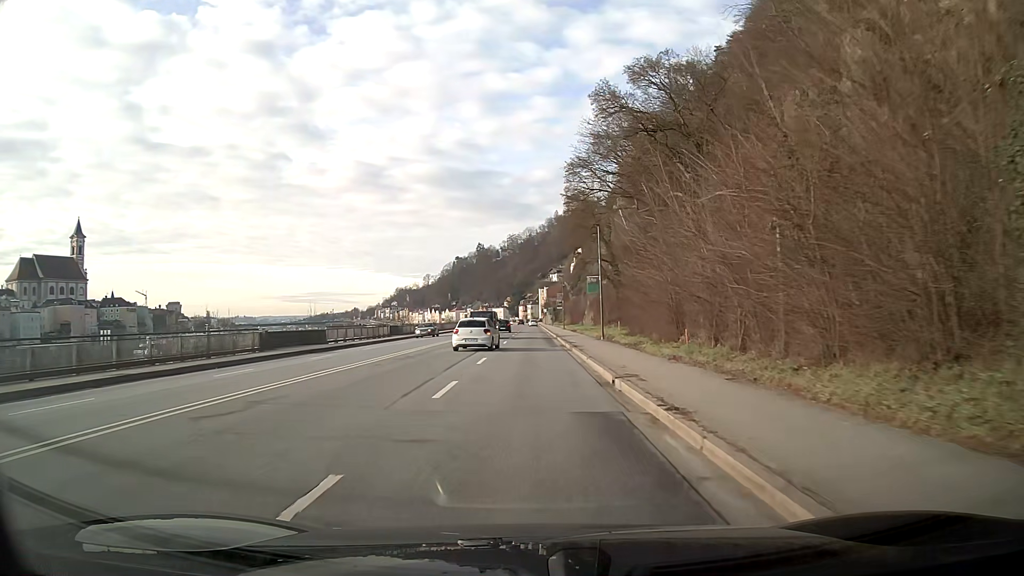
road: primary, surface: asphalt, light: Day
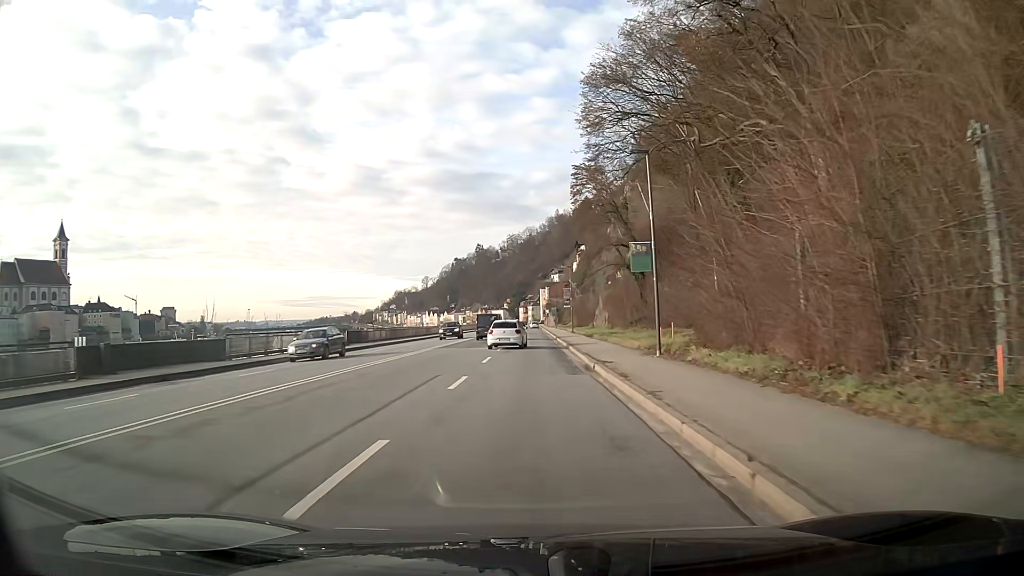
(0.0, +16.2) m; 0°
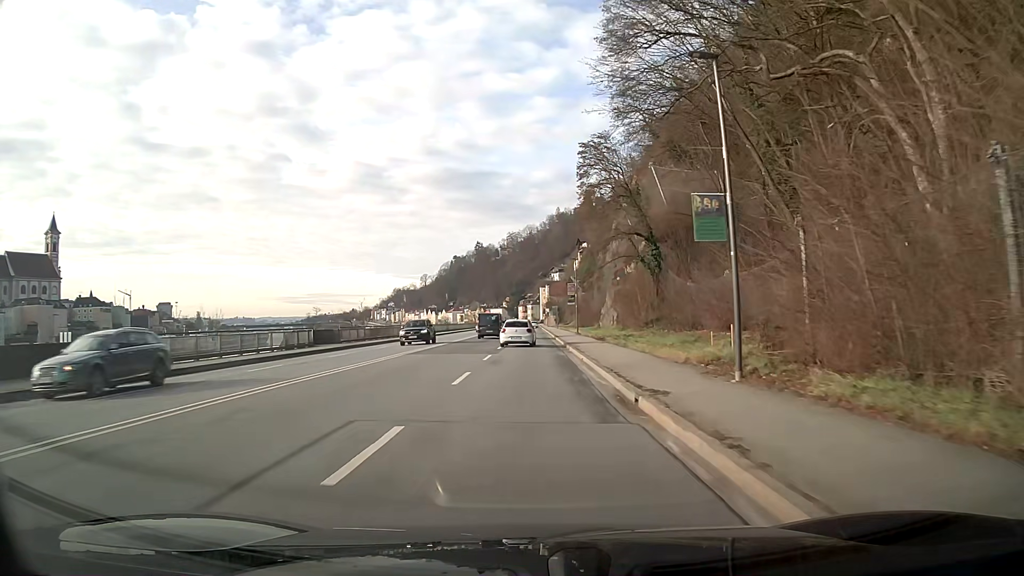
(0.0, +8.1) m; 0°
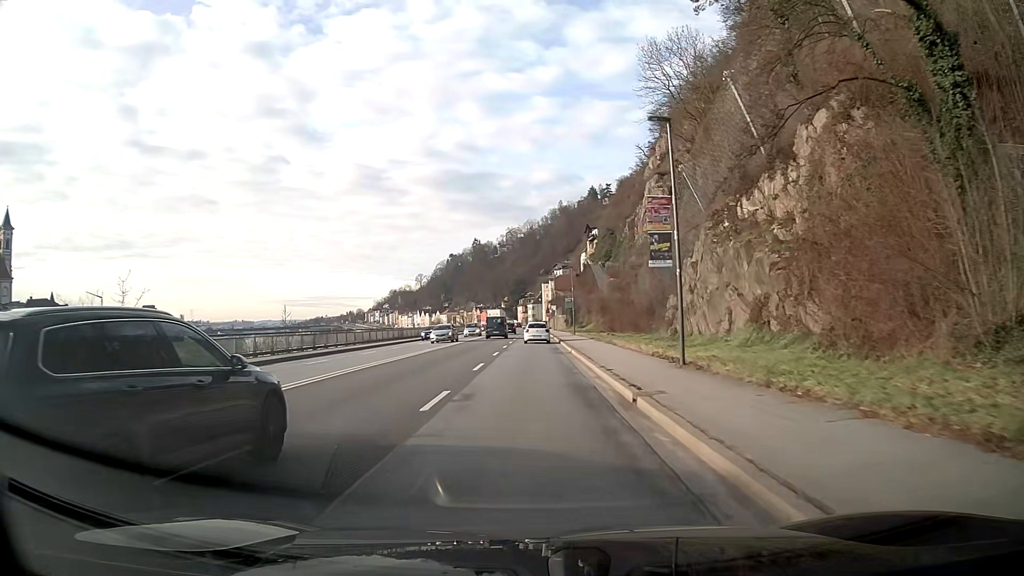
(0.0, +40.4) m; 0°
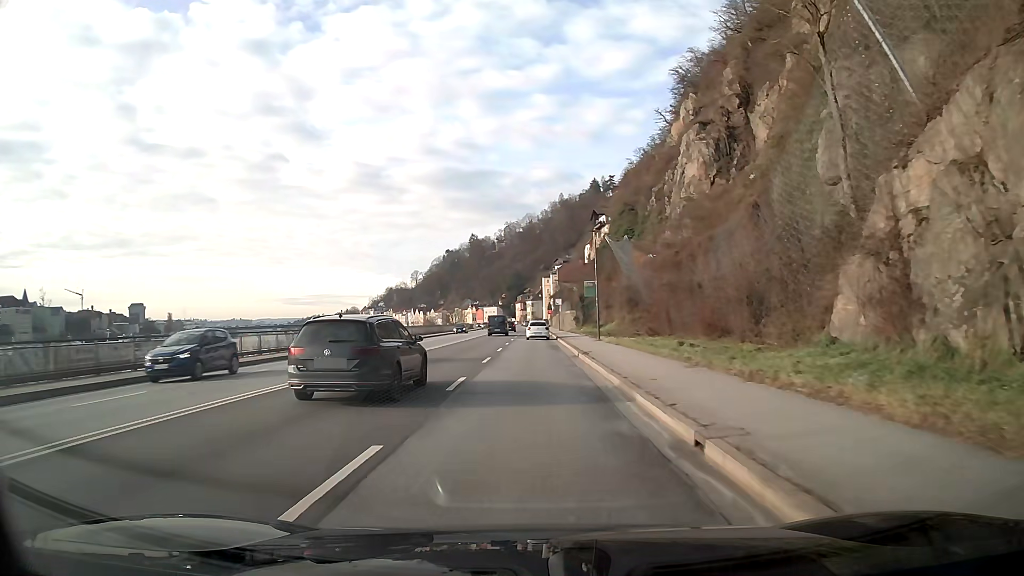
(0.0, +24.2) m; 0°
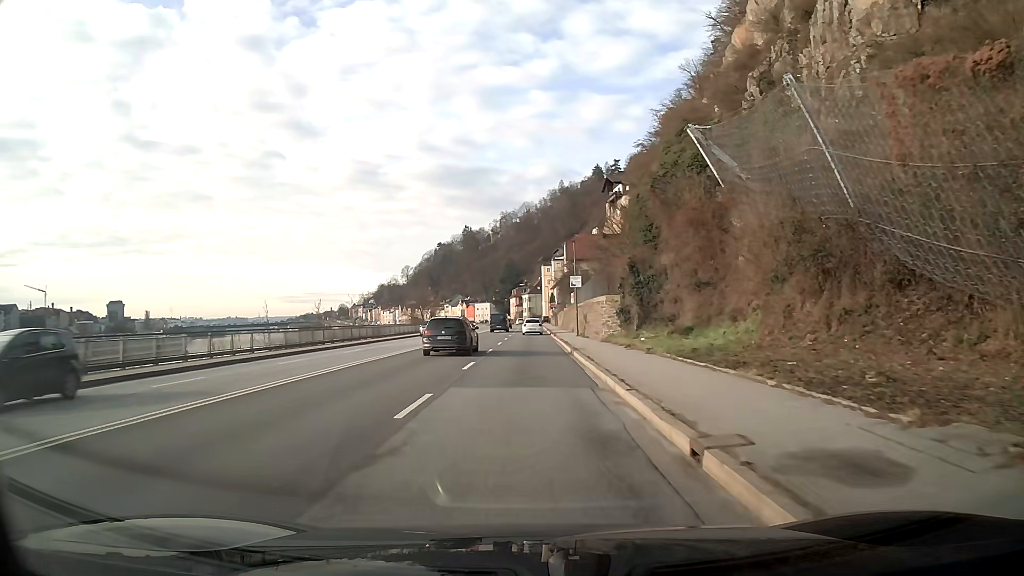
(+0.2, +40.3) m; 0°
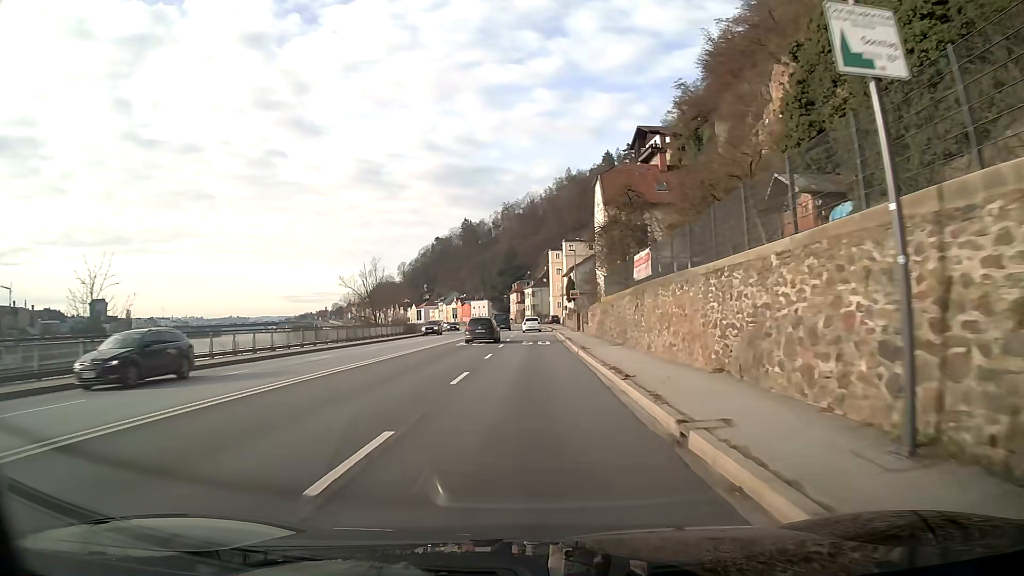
(0.0, +40.3) m; 0°
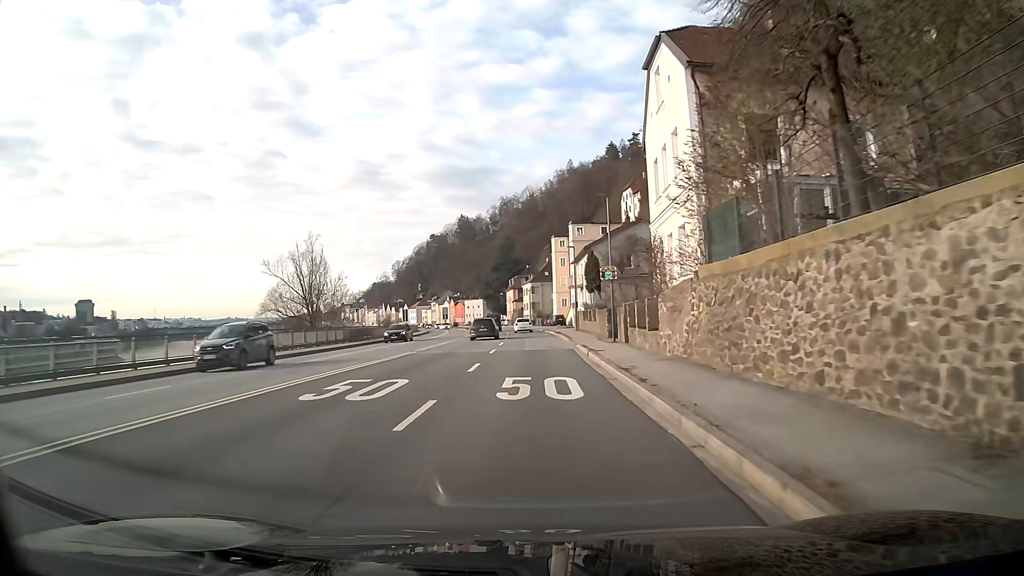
(0.0, +24.2) m; 0°
(0, +10) (0, +20) (0, +30) (0, +40) (0, +50) (-1, +60) (-1, +70) (-2, +80) (-3, +90) (-4, +100) m
